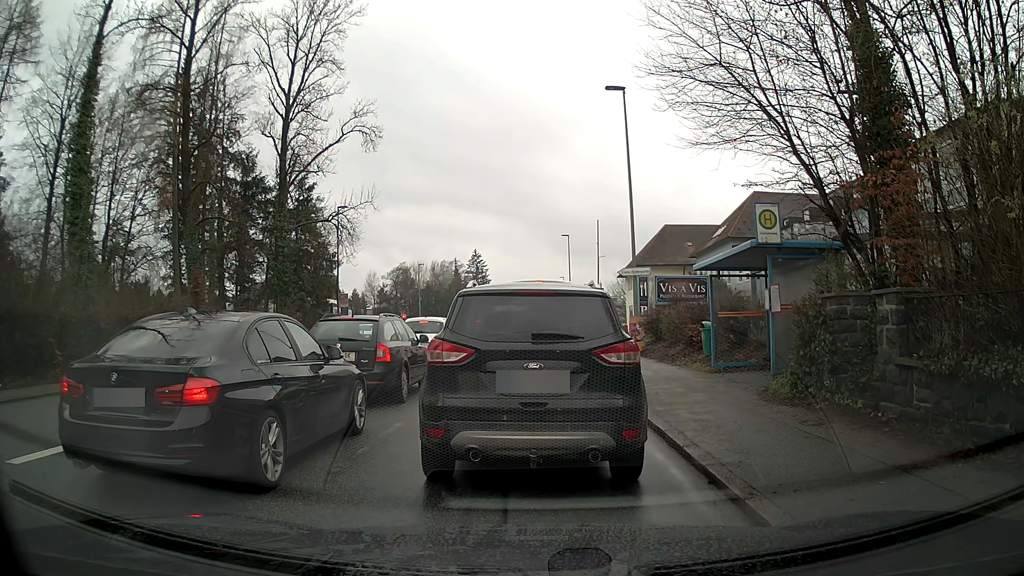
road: tertiary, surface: asphalt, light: Day
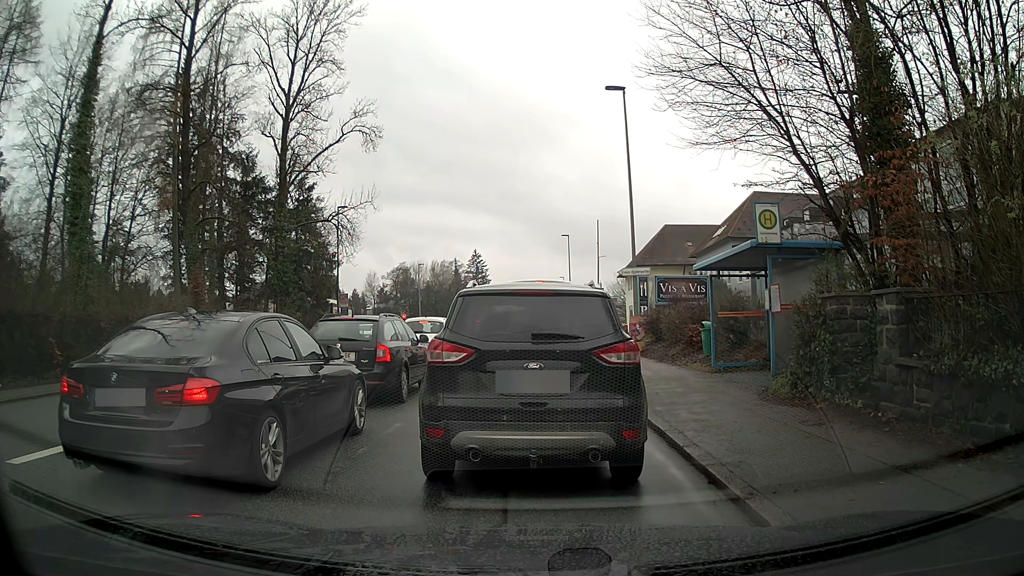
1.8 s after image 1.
(0.0, 0.0) m; 0°
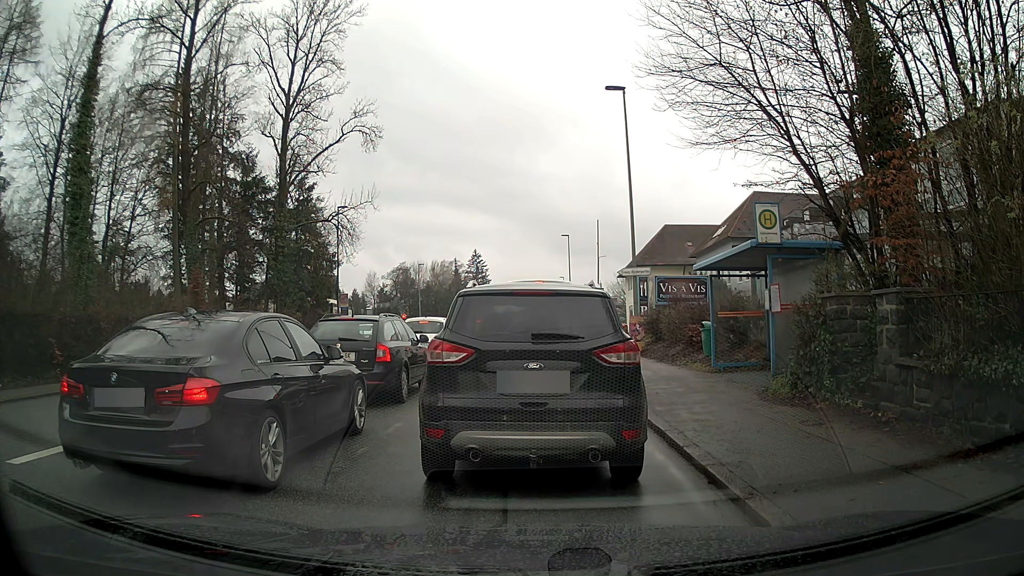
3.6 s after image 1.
(0.0, 0.0) m; 0°
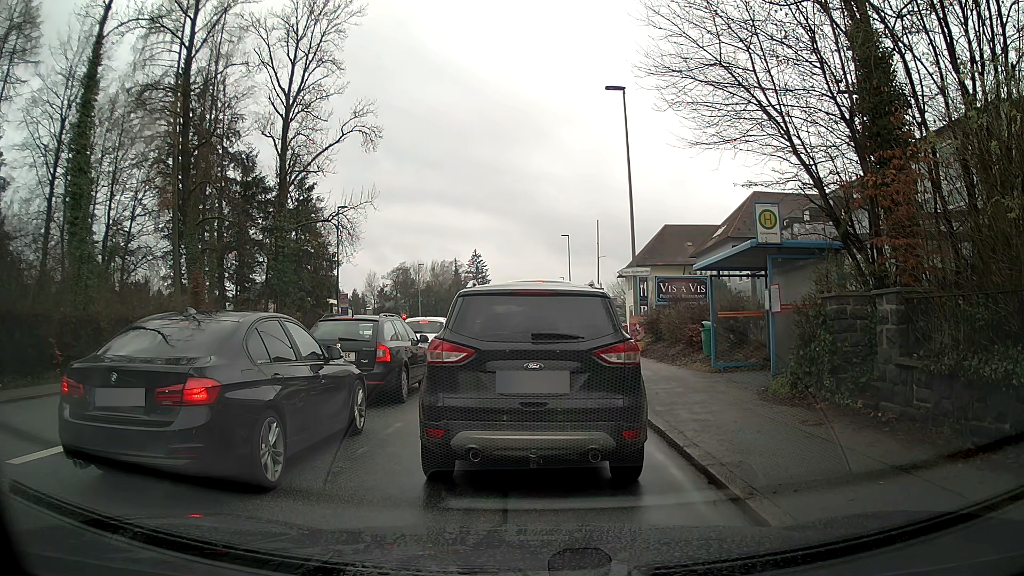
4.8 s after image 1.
(0.0, 0.0) m; 0°
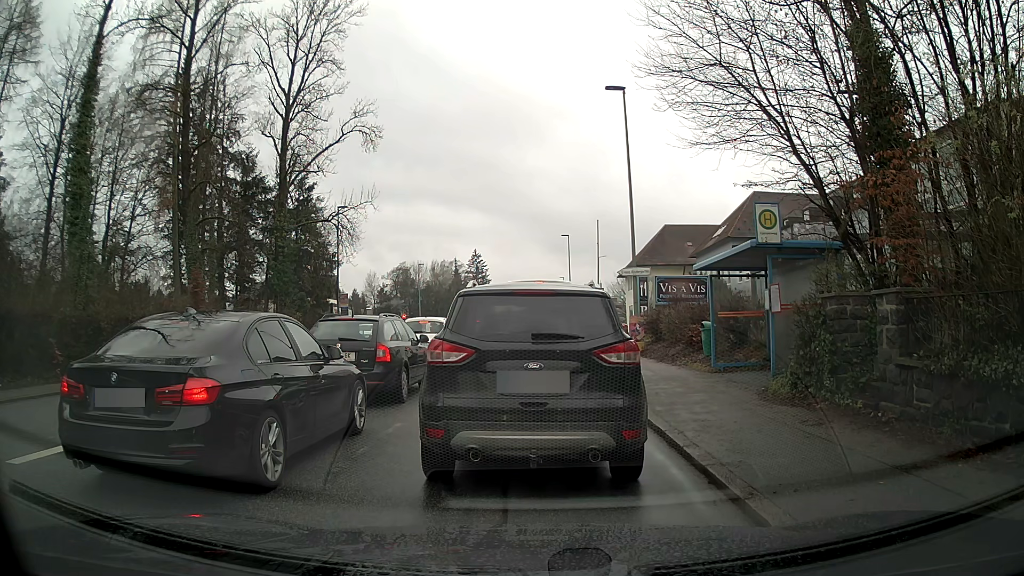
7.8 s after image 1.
(0.0, 0.0) m; 0°
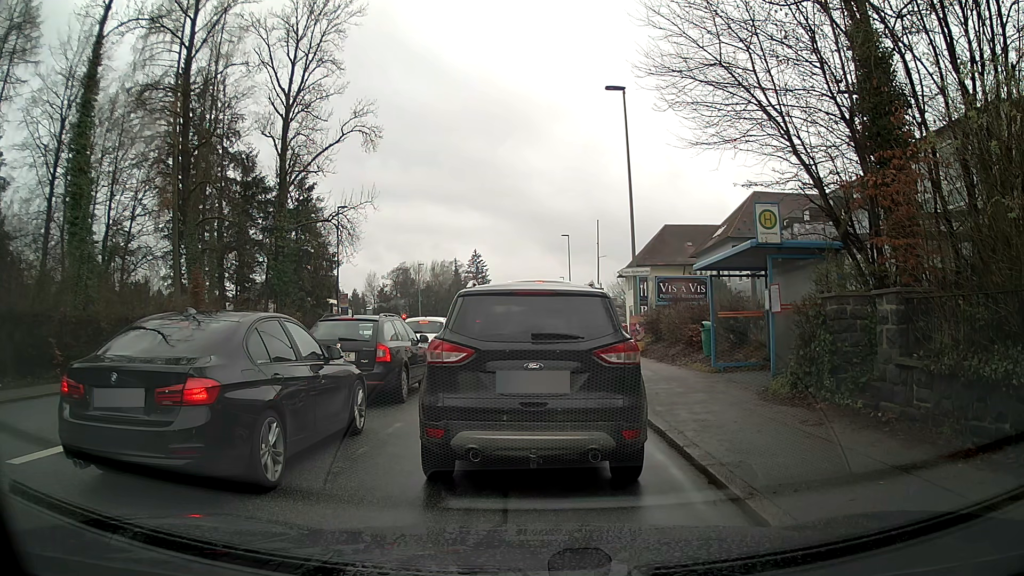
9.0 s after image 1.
(0.0, 0.0) m; 0°
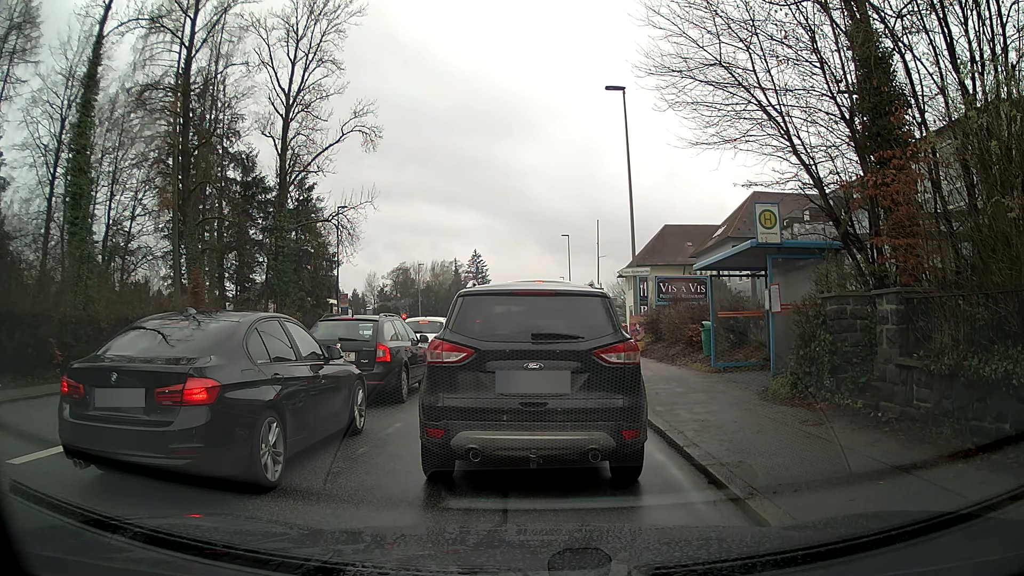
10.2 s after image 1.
(0.0, 0.0) m; 0°
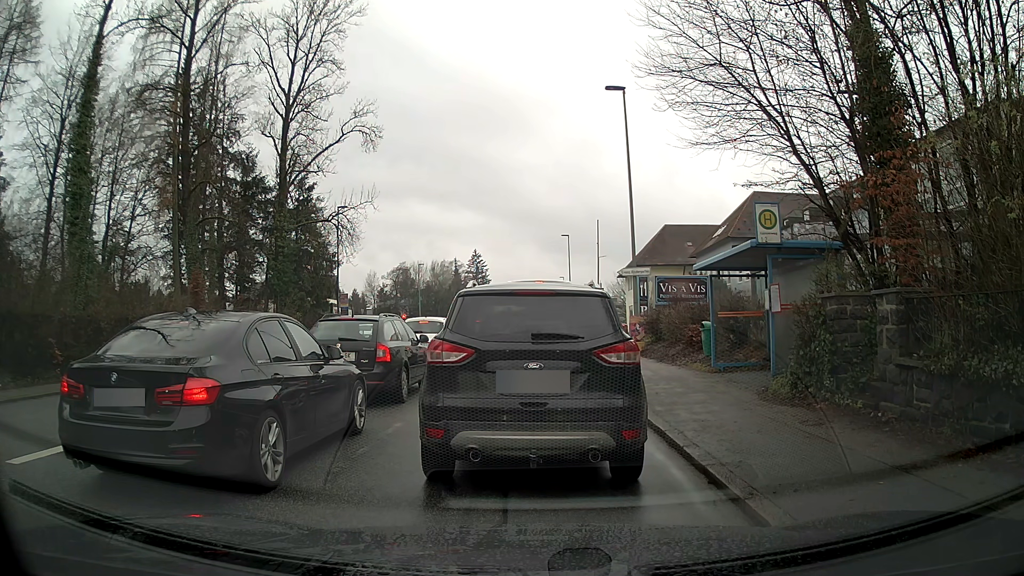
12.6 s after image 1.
(0.0, 0.0) m; 0°
(0, +10) (+1, +20) (+1, +30) (+1, +40) (+1, +50) (+2, +60) (+2, +70) (+2, +80) (+4, +90) (+13, +94) m
